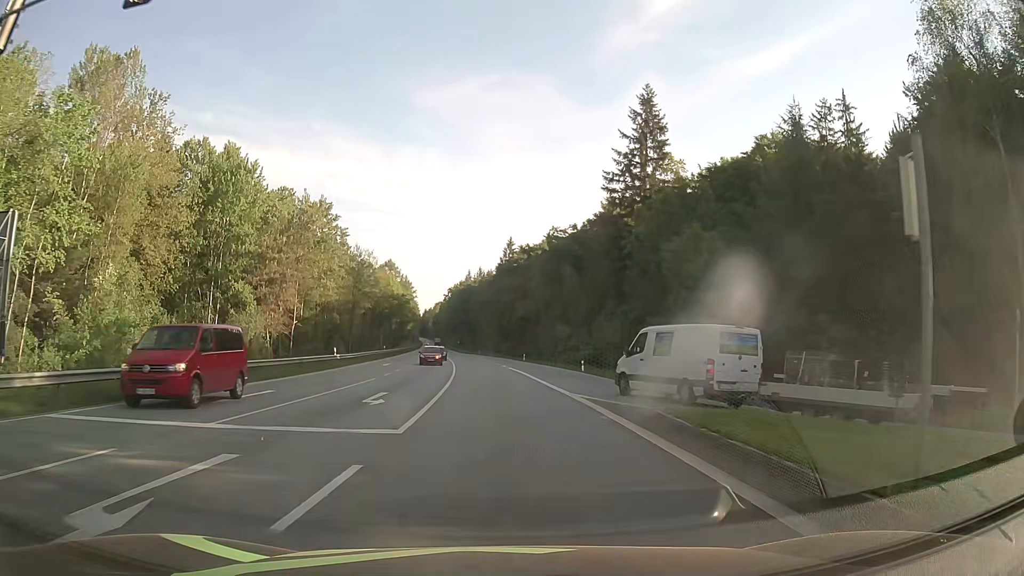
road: secondary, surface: asphalt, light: Day
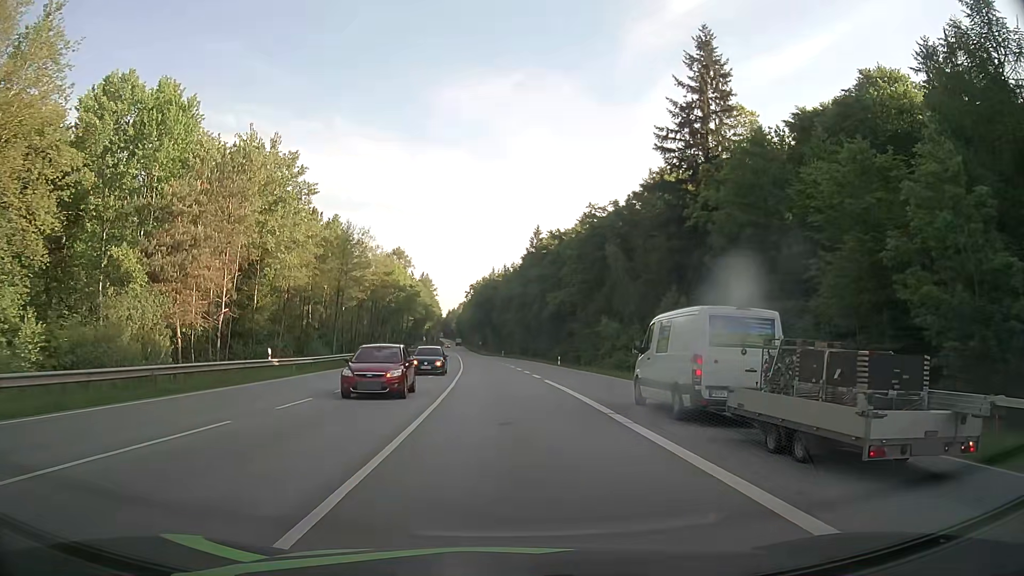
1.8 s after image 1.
(-0.6, +19.8) m; -3°
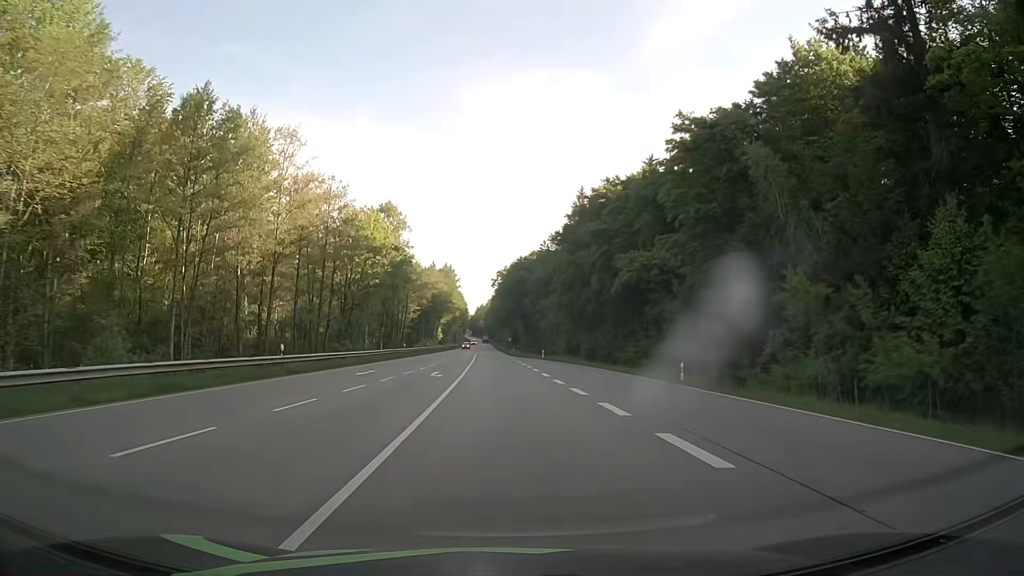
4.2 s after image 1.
(-1.0, +38.7) m; -2°
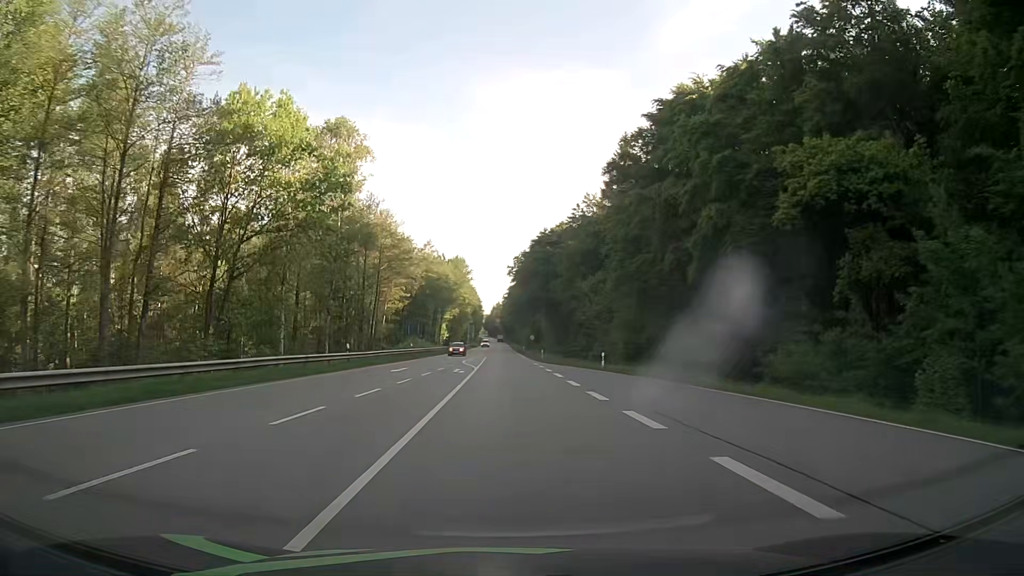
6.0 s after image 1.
(-0.8, +32.4) m; -2°
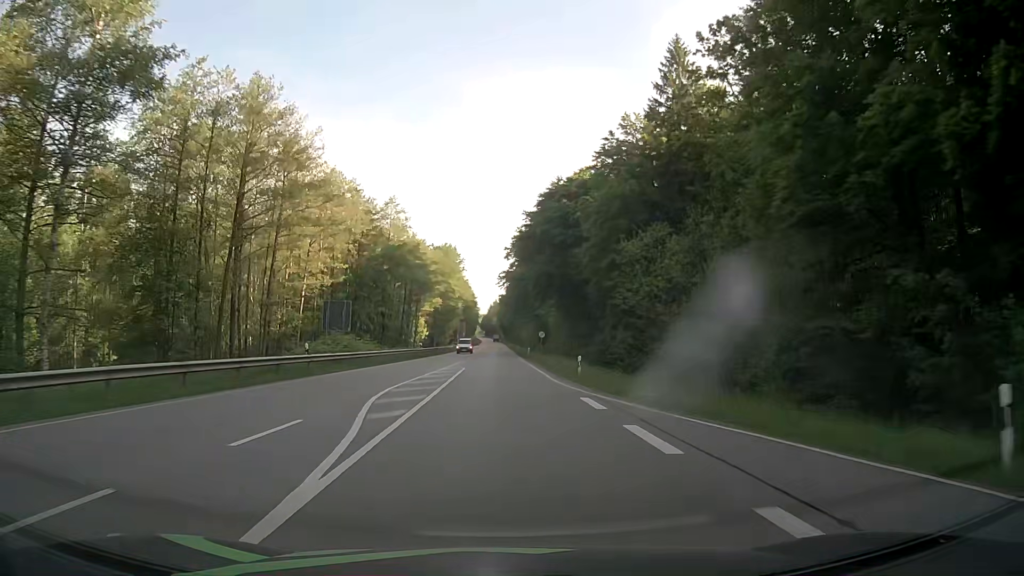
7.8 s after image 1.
(+0.2, +32.5) m; 0°
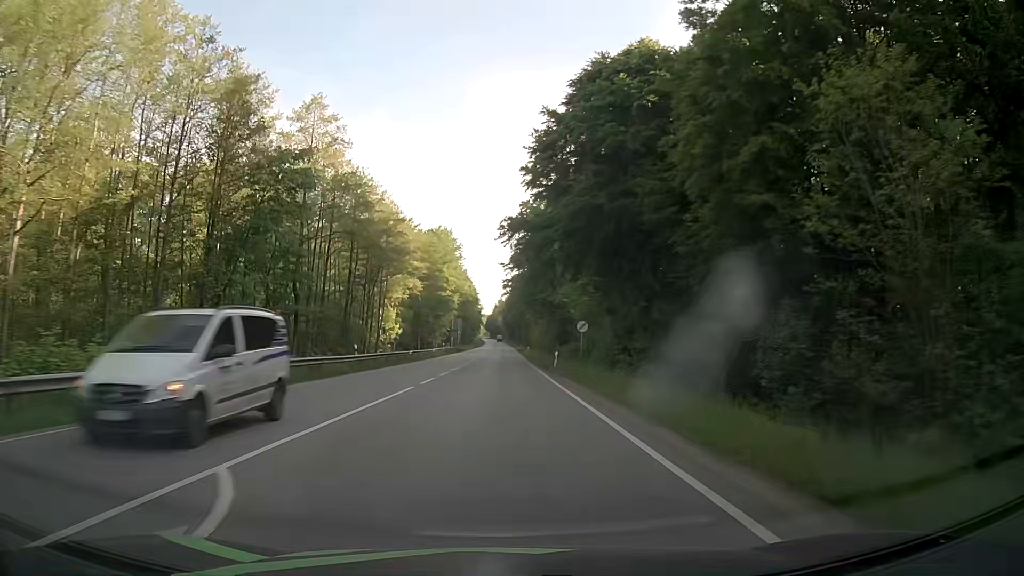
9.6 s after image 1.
(0.0, +32.4) m; 0°
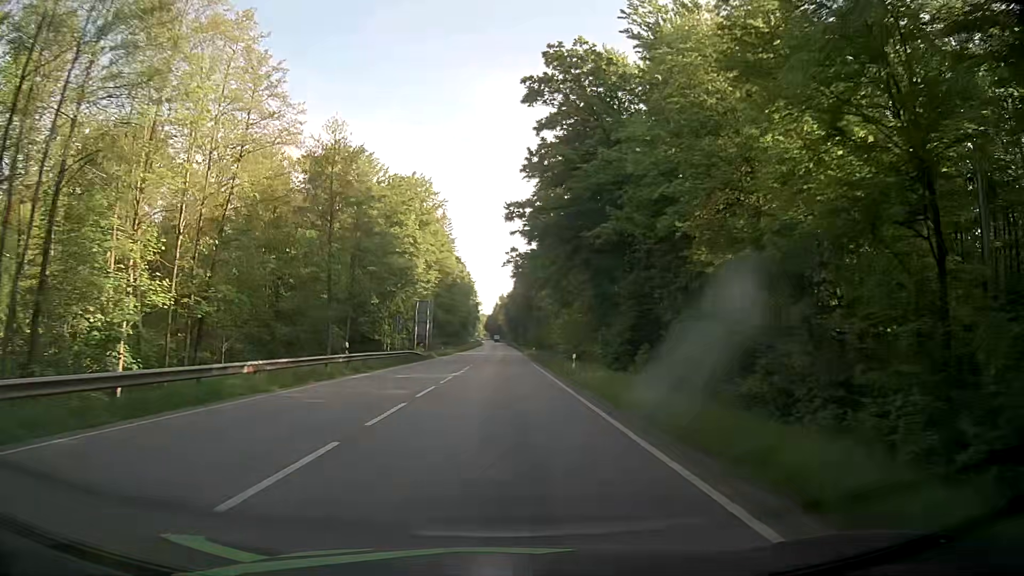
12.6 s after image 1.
(-0.4, +53.8) m; 0°
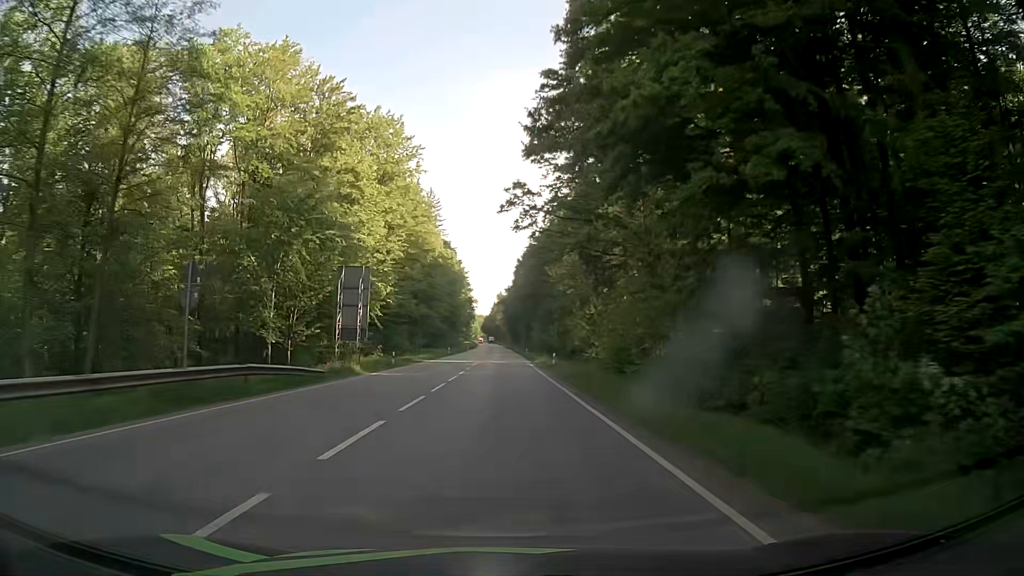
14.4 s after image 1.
(-0.1, +33.5) m; 0°
(0, +10) (0, +20) (0, +30) (0, +40) (0, +50) (0, +60) (0, +70) (0, +80) (0, +90) (0, +100) m
